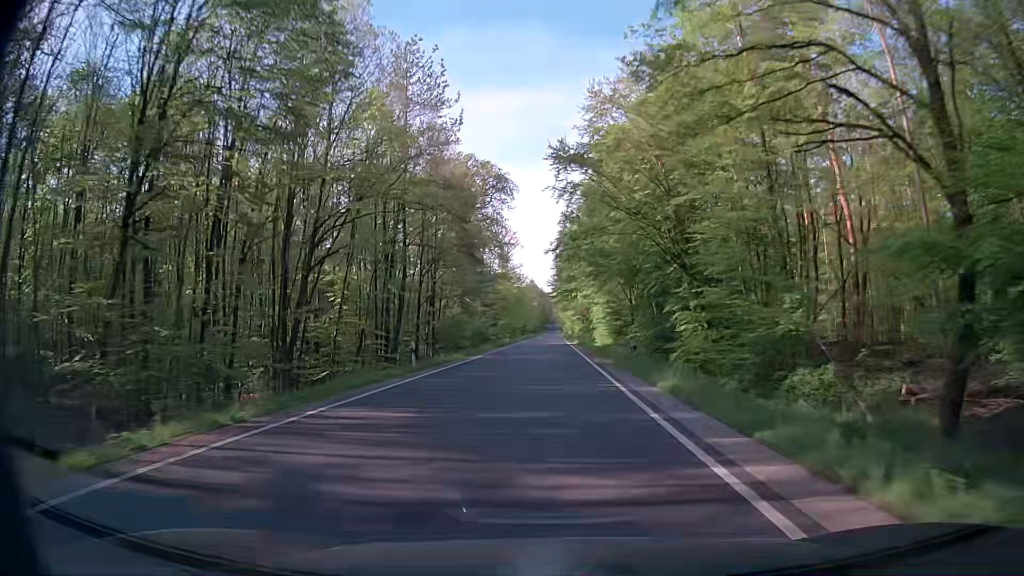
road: secondary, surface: asphalt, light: Day
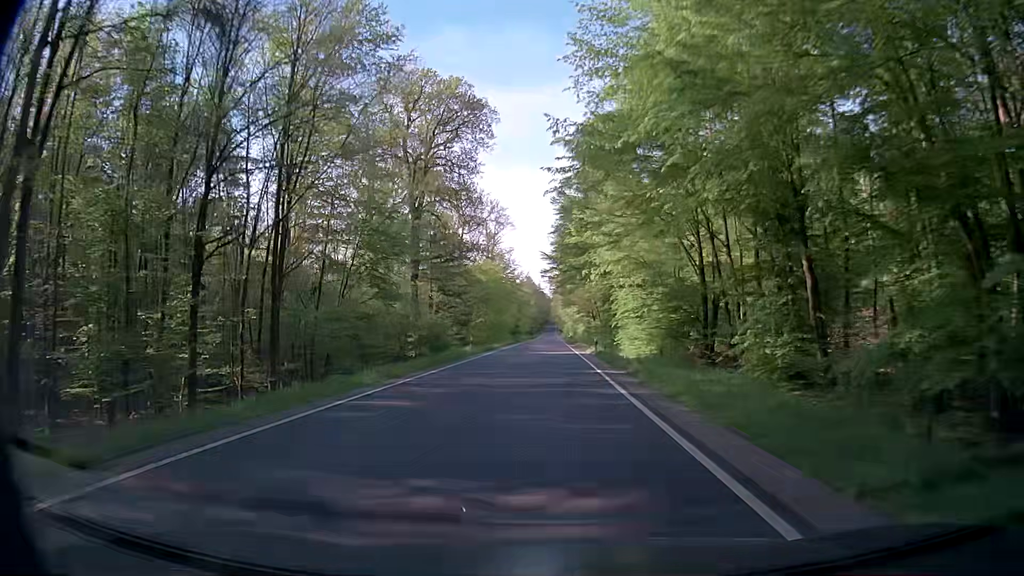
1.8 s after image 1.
(-0.1, +32.2) m; 0°
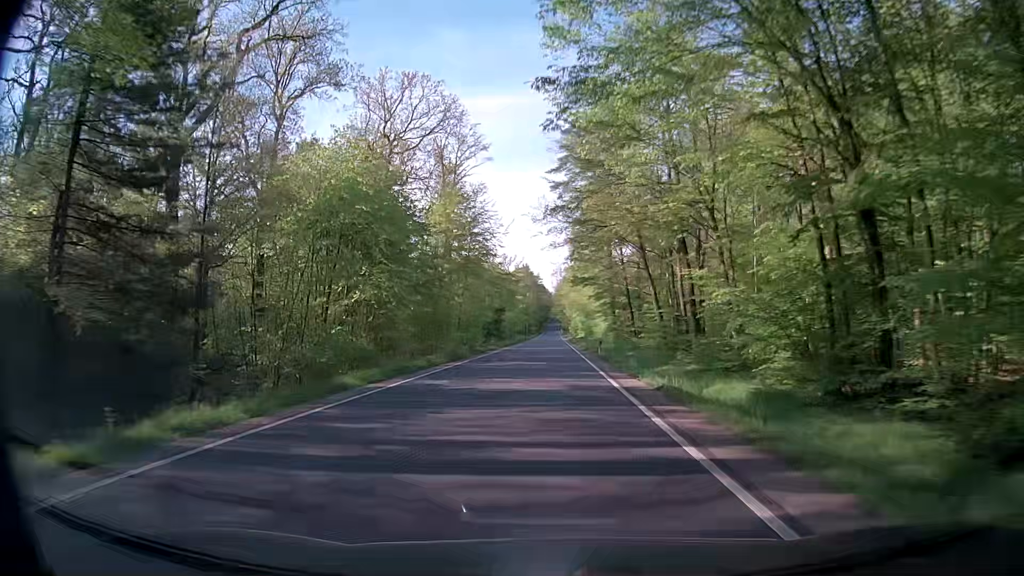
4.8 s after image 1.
(+0.1, +53.8) m; 0°
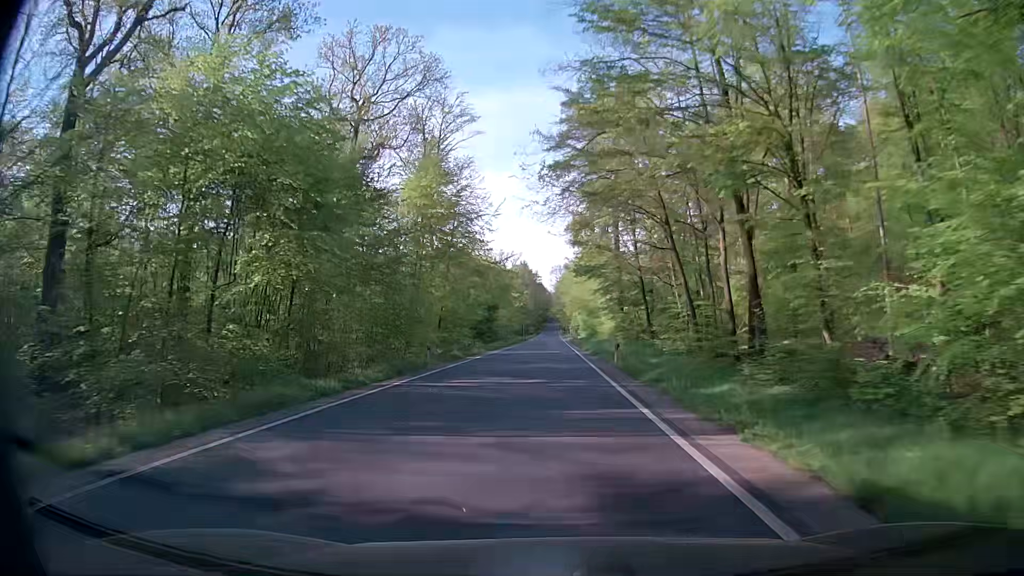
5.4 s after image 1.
(+0.1, +10.8) m; +1°
(0, +10) (0, +20) (0, +30) (0, +40) (0, +50) (0, +60) (0, +70) (0, +80) (0, +90) (0, +100) m
